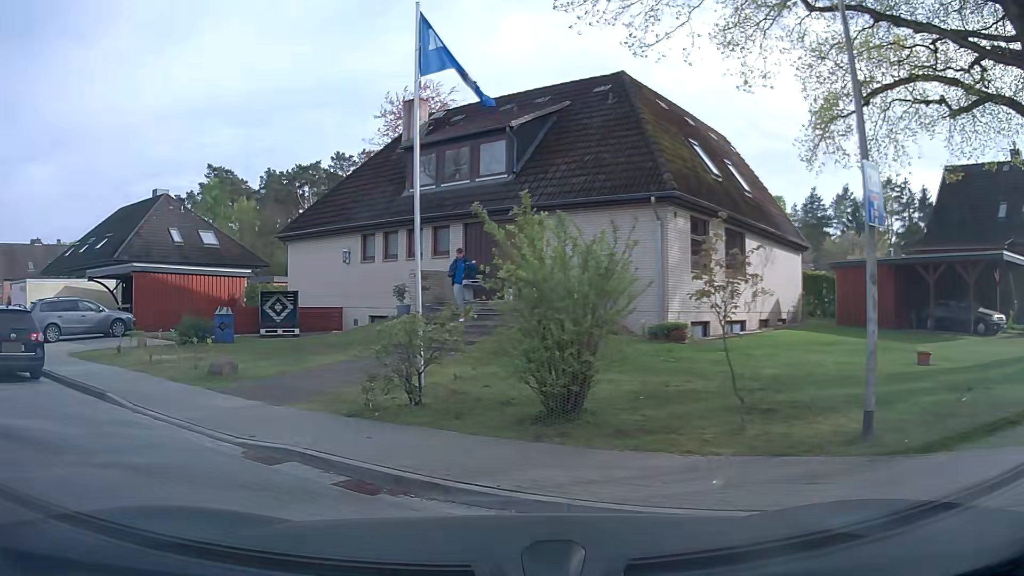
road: residential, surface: asphalt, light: Day
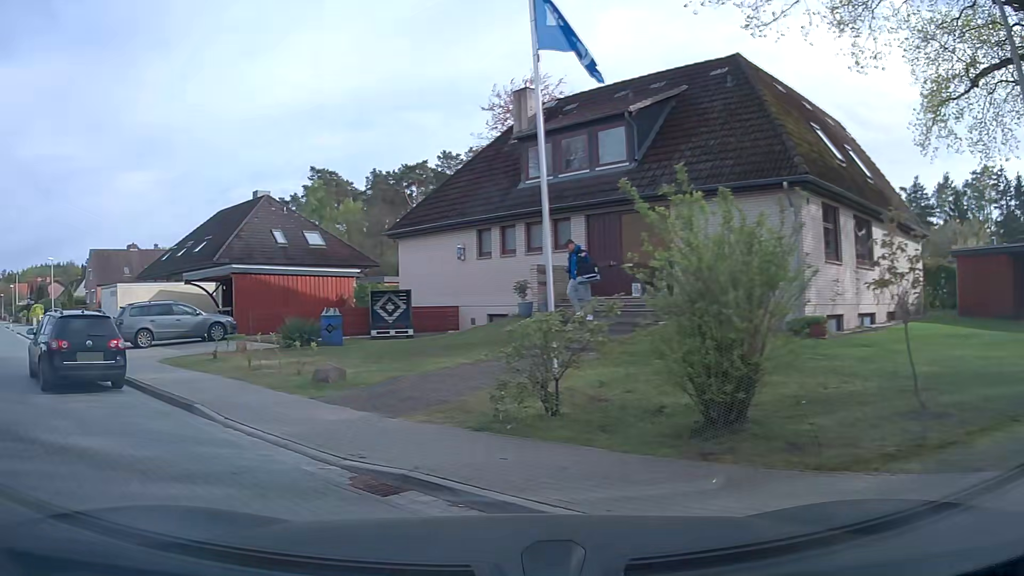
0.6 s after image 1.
(-0.1, +1.1) m; -11°
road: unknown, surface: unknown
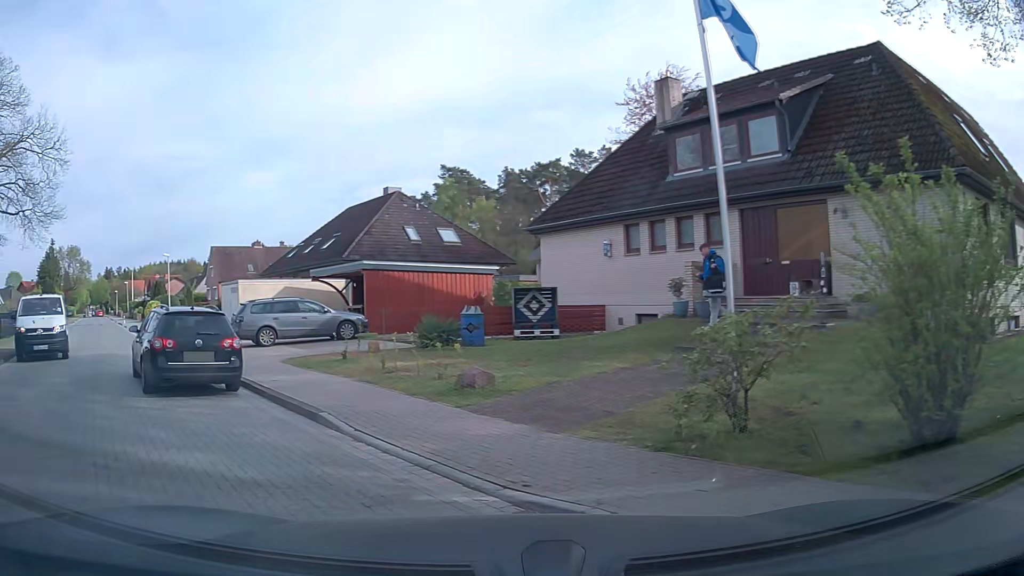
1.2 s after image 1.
(-0.1, +1.2) m; -11°
